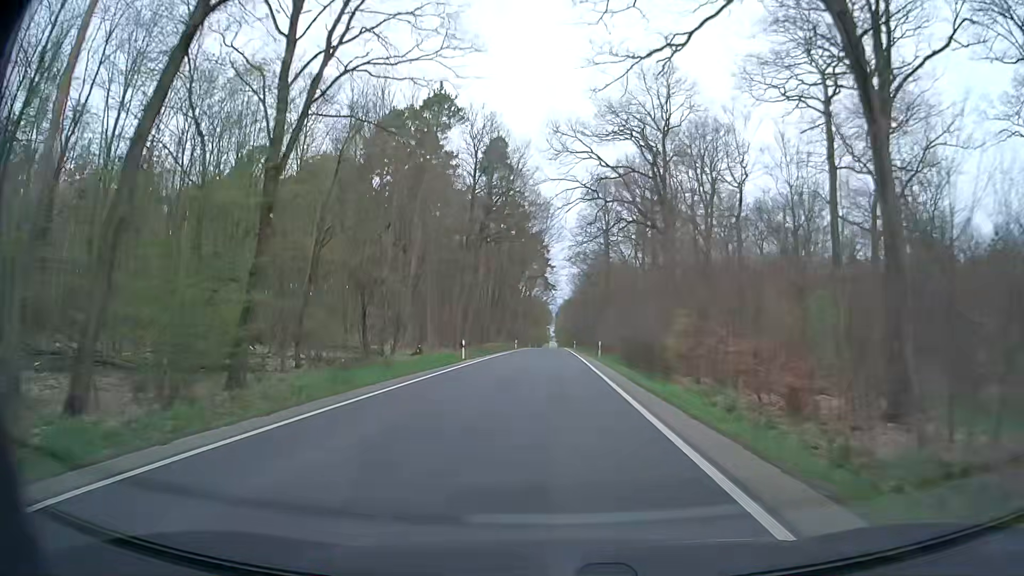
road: secondary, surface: asphalt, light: Day
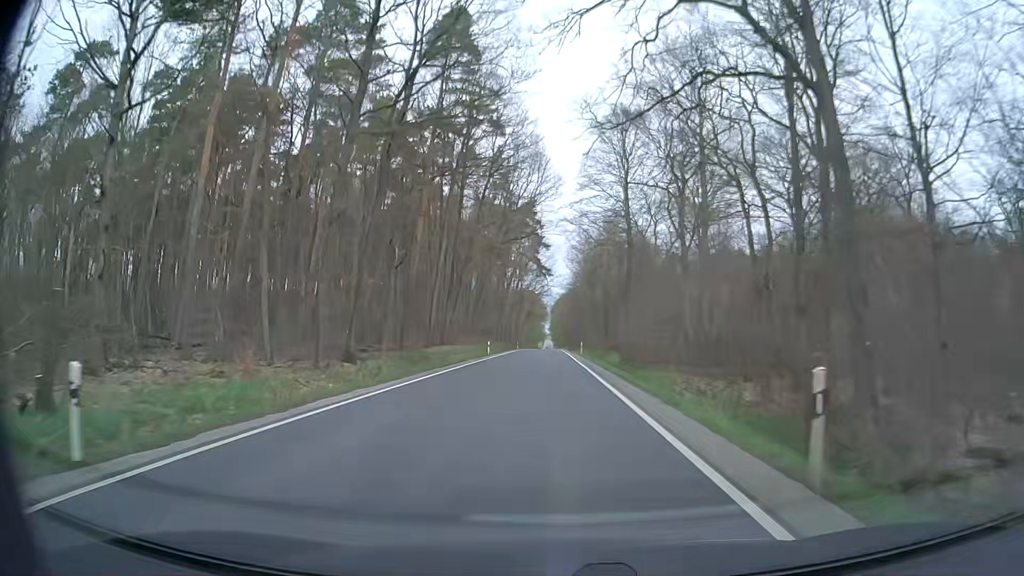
(+0.3, +32.4) m; 0°
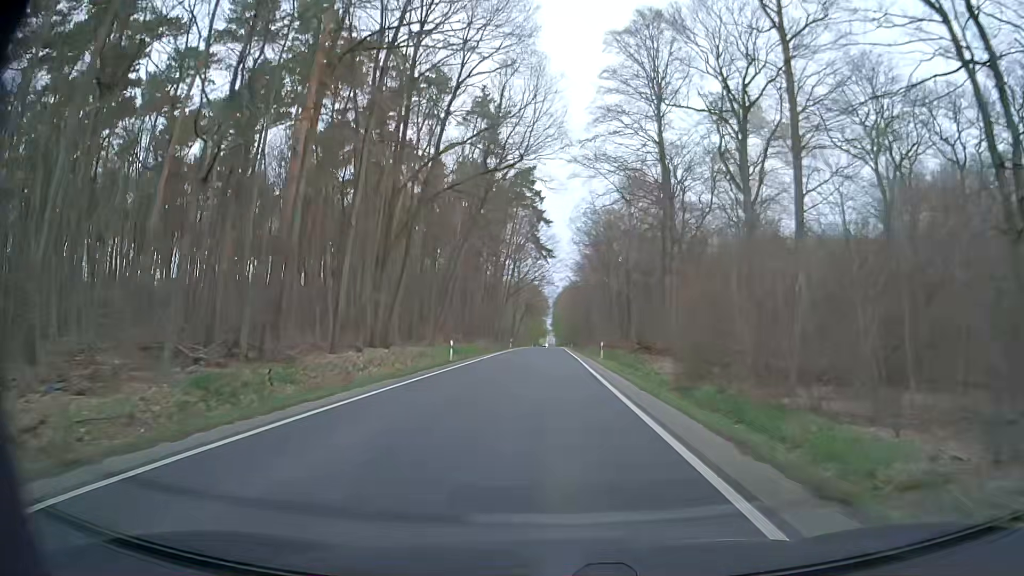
(0.0, +21.6) m; 0°
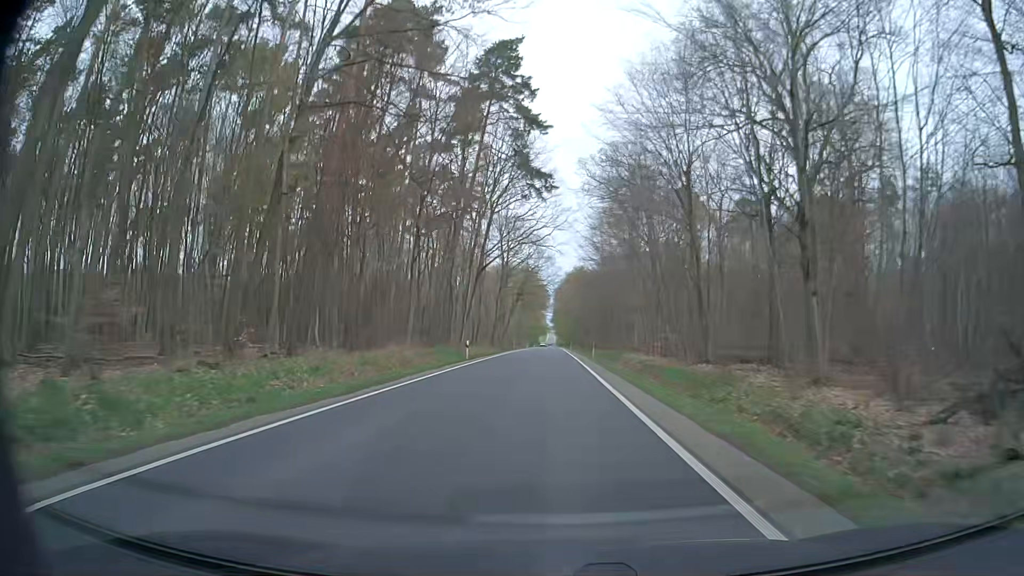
(0.0, +43.3) m; 0°
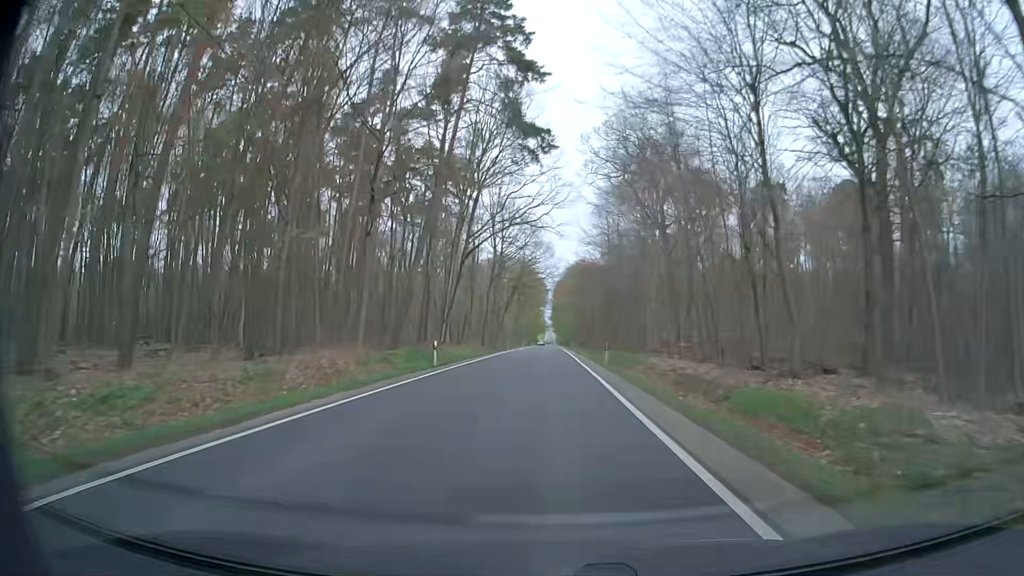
(+0.1, +10.8) m; +1°
